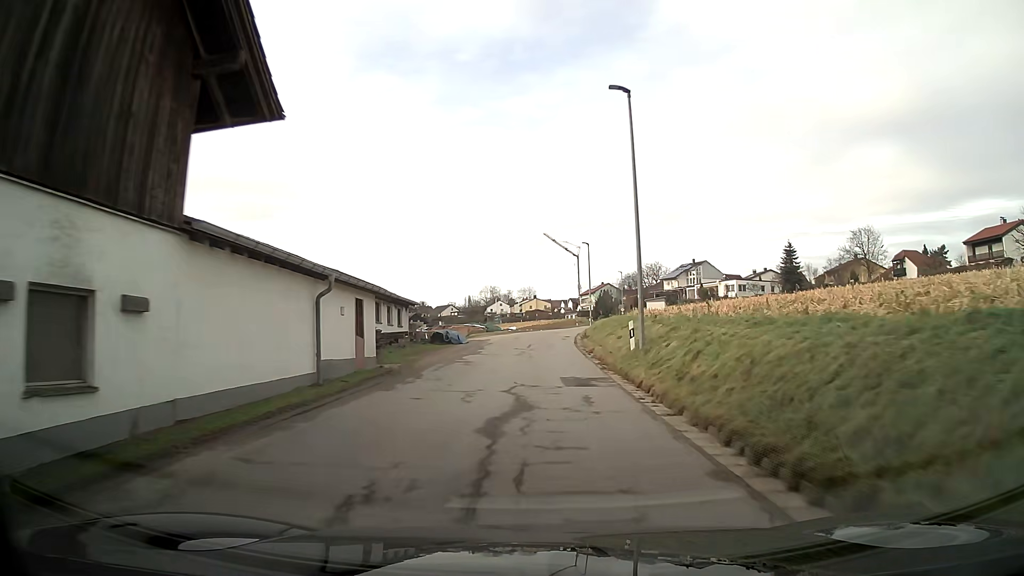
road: unclassified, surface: asphalt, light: Day
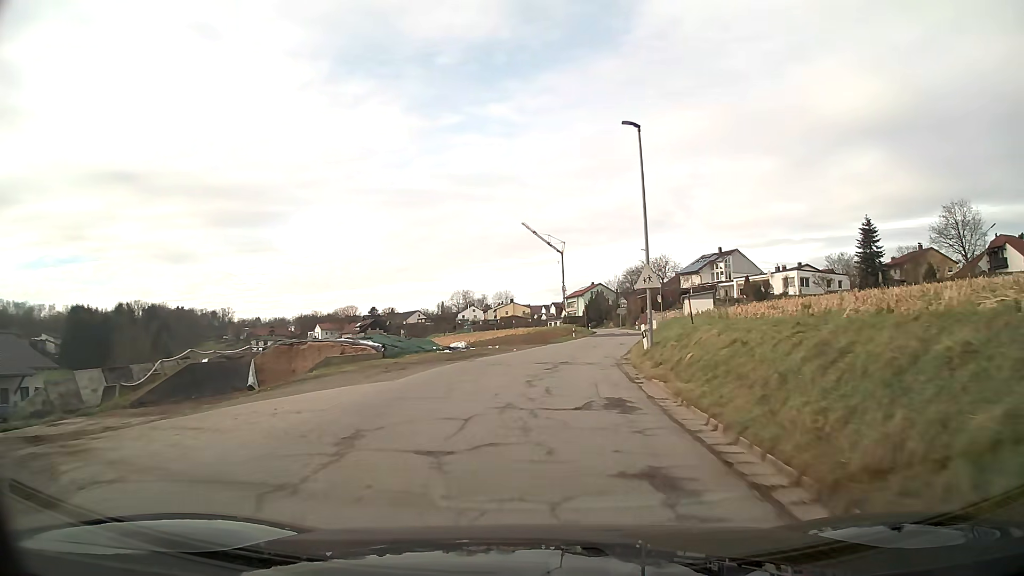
(+0.5, +38.3) m; +2°
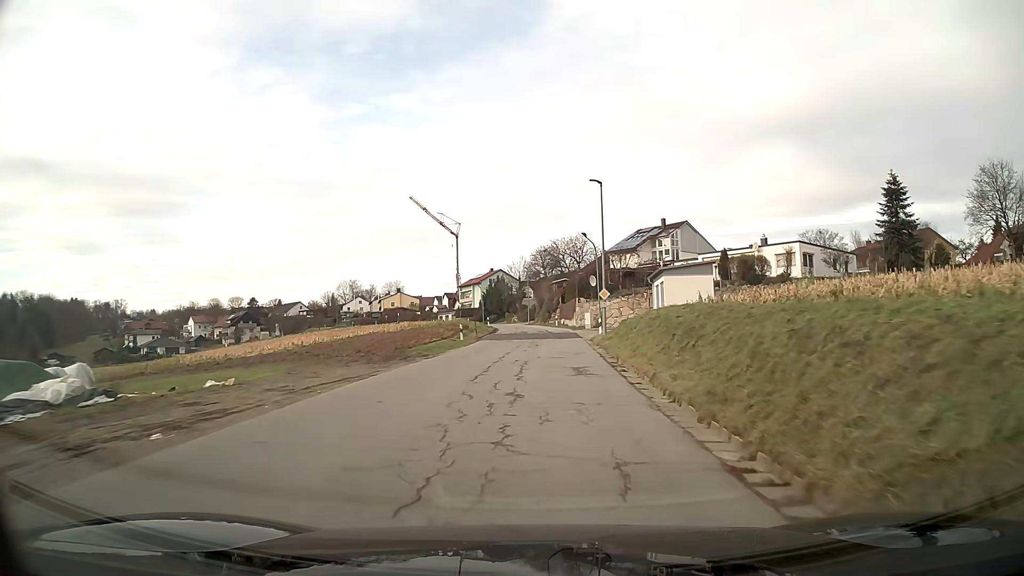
(+2.0, +29.0) m; +8°
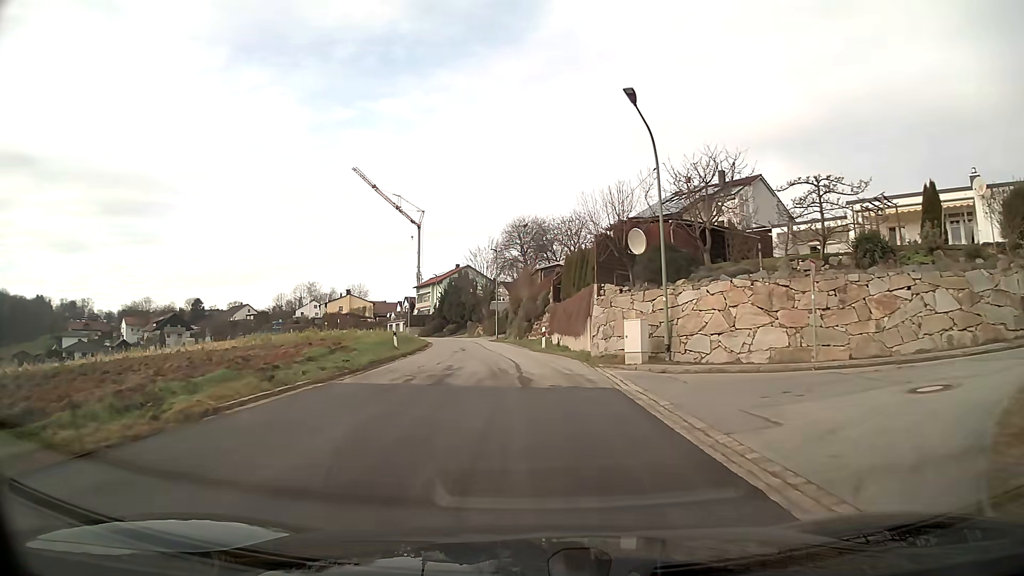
(+0.6, +36.3) m; +1°
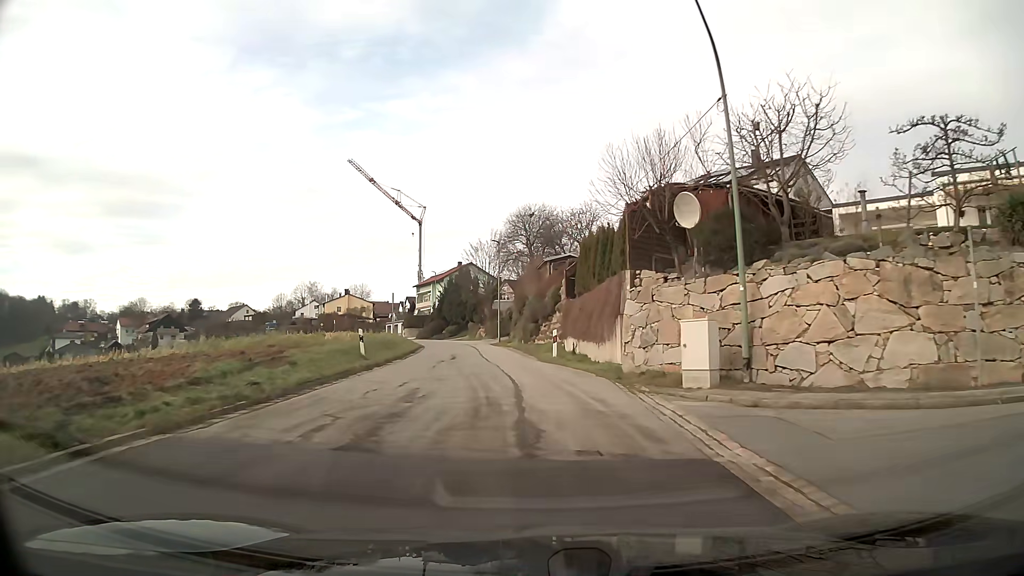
(0.0, +7.2) m; 0°
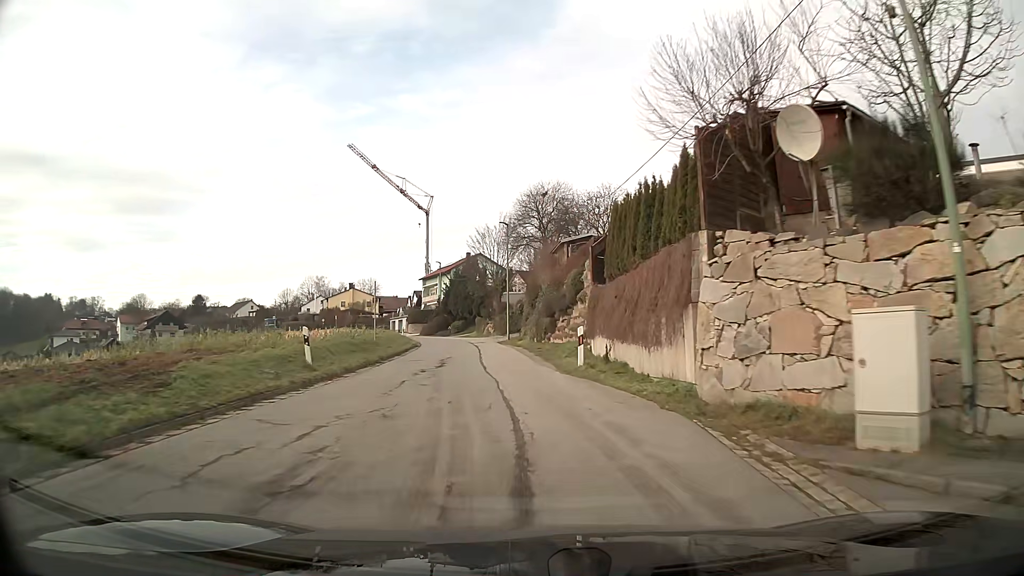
(0.0, +7.1) m; 0°
